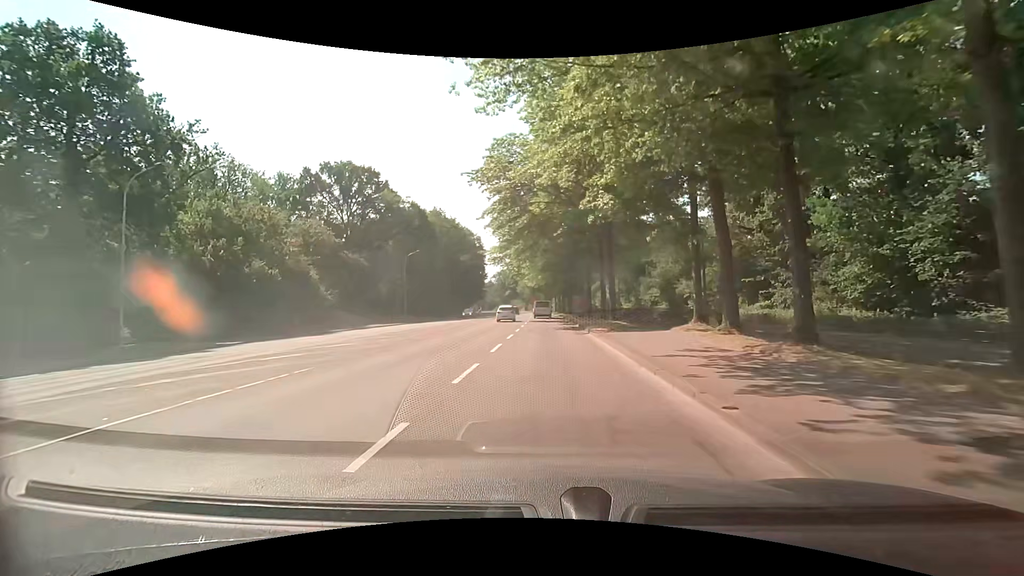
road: secondary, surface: asphalt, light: Day
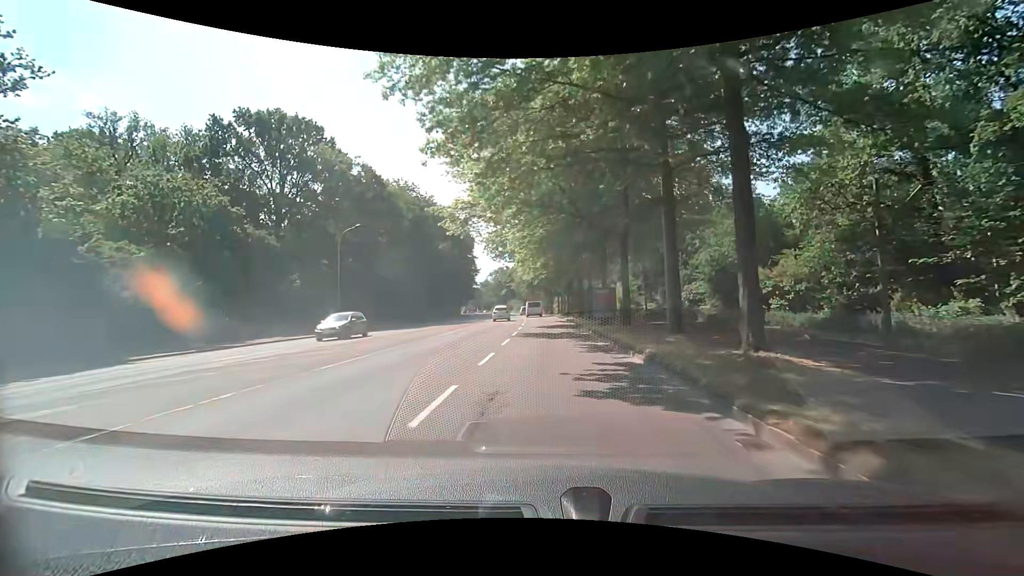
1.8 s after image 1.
(0.0, +21.6) m; 0°
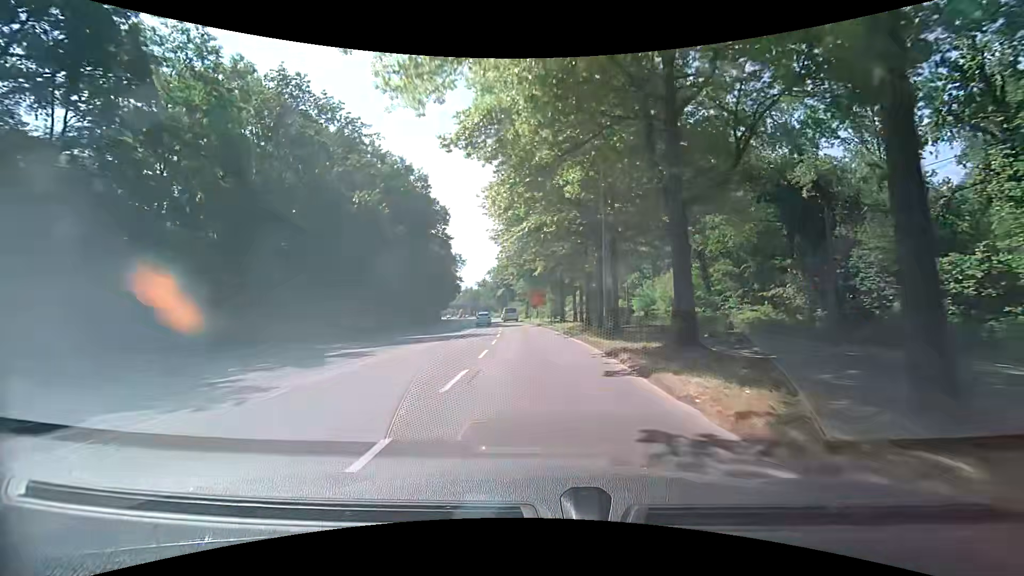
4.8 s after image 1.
(+0.4, +39.5) m; 0°
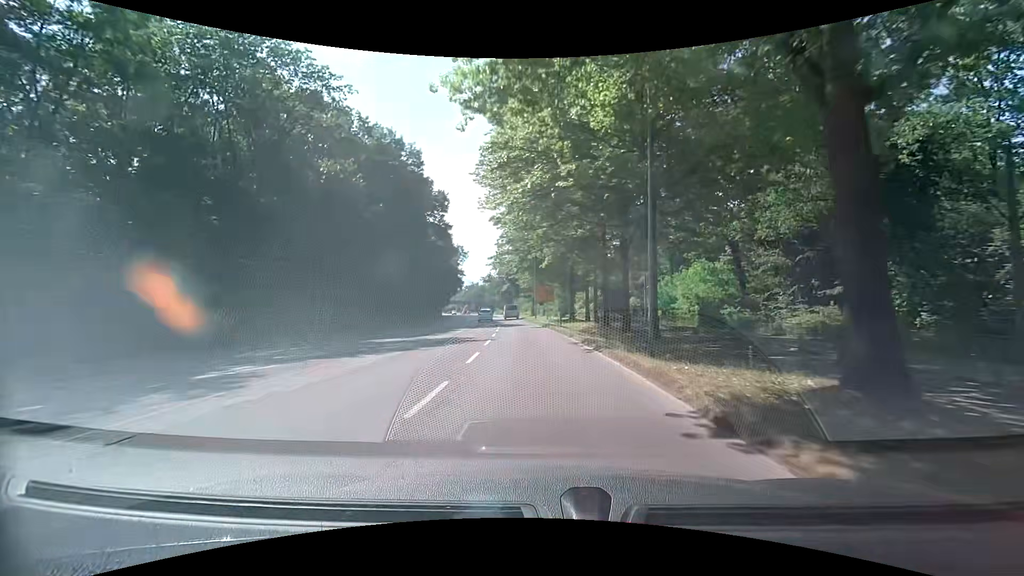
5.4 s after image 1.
(-0.1, +8.2) m; -1°
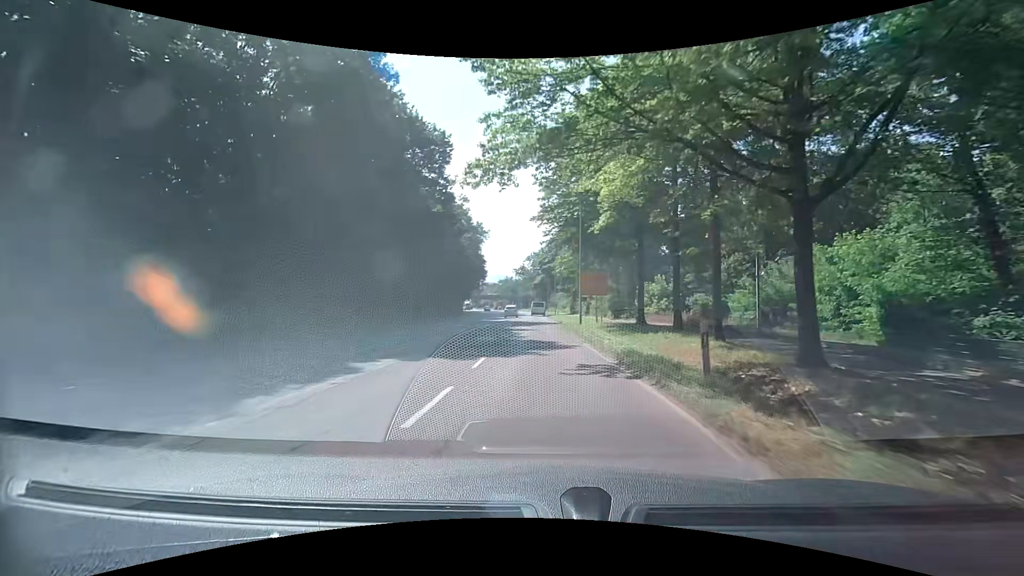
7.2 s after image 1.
(-0.7, +24.9) m; -3°
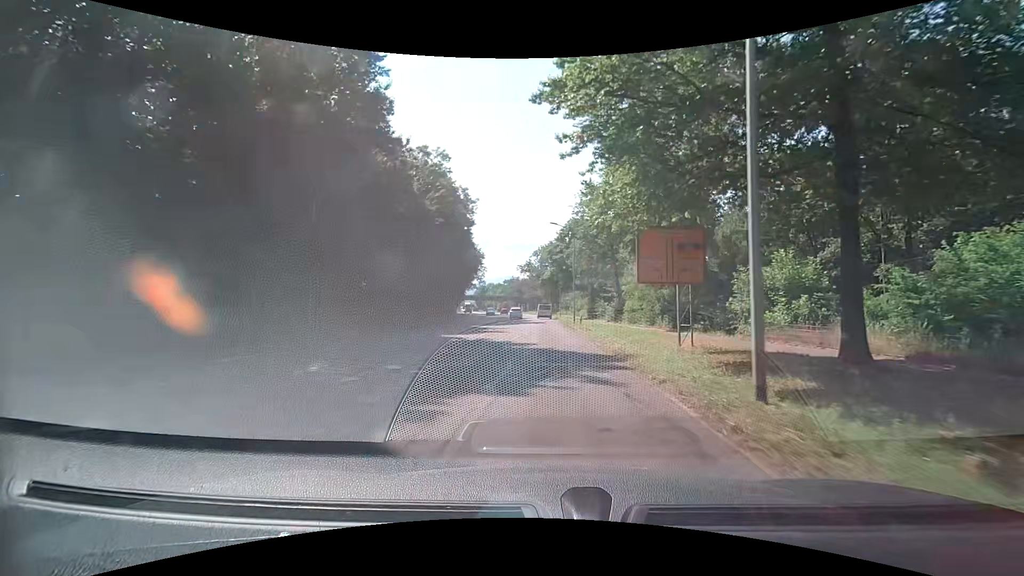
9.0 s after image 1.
(-0.6, +25.4) m; -1°
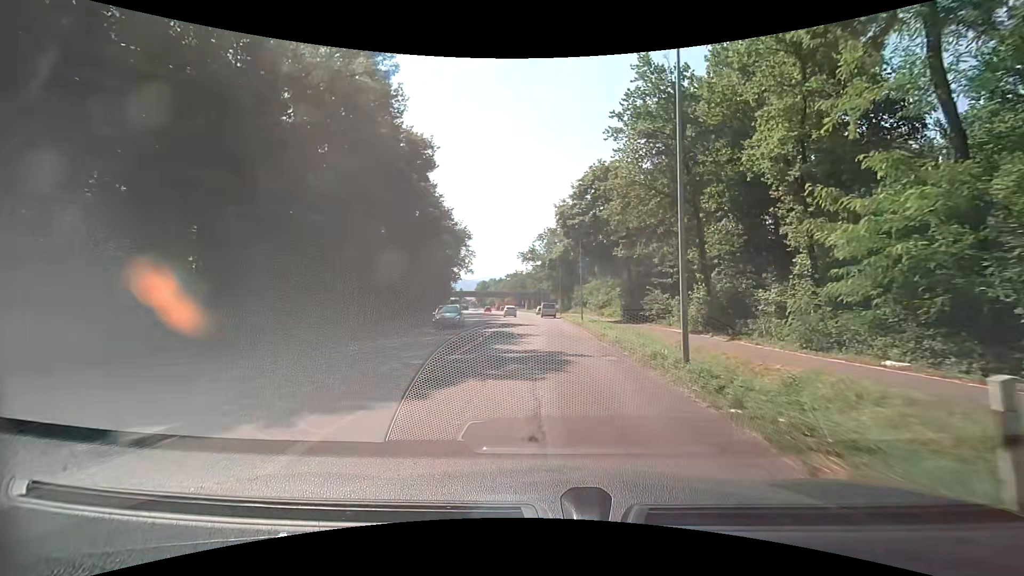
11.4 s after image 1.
(-0.3, +33.6) m; -1°
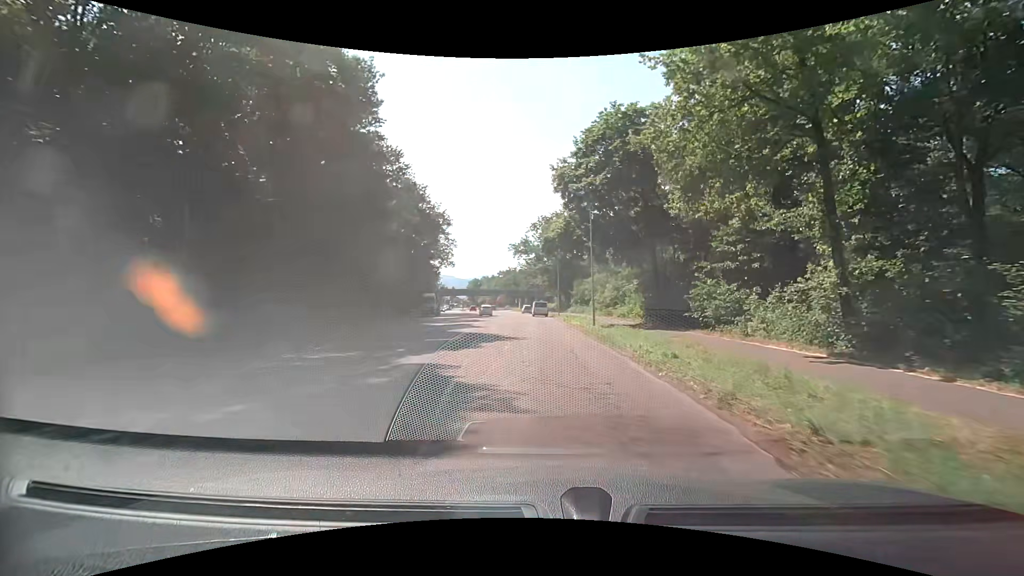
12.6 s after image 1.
(+0.2, +15.6) m; +1°
(0, +10) (0, +20) (0, +30) (0, +40) (0, +50) (-1, +60) (-2, +70) (-4, +80) (-6, +90) (-7, +99) m
